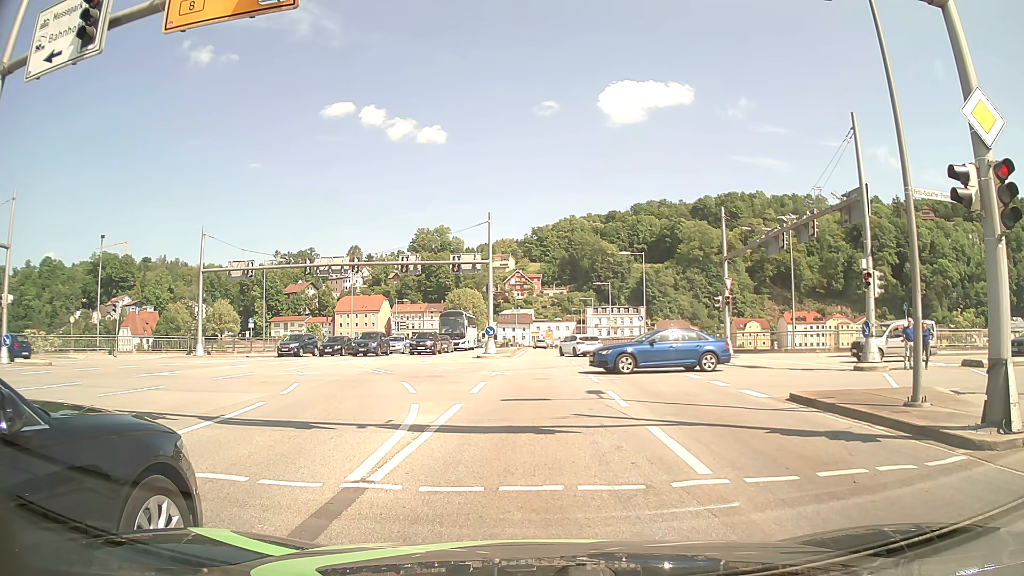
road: primary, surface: asphalt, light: Day
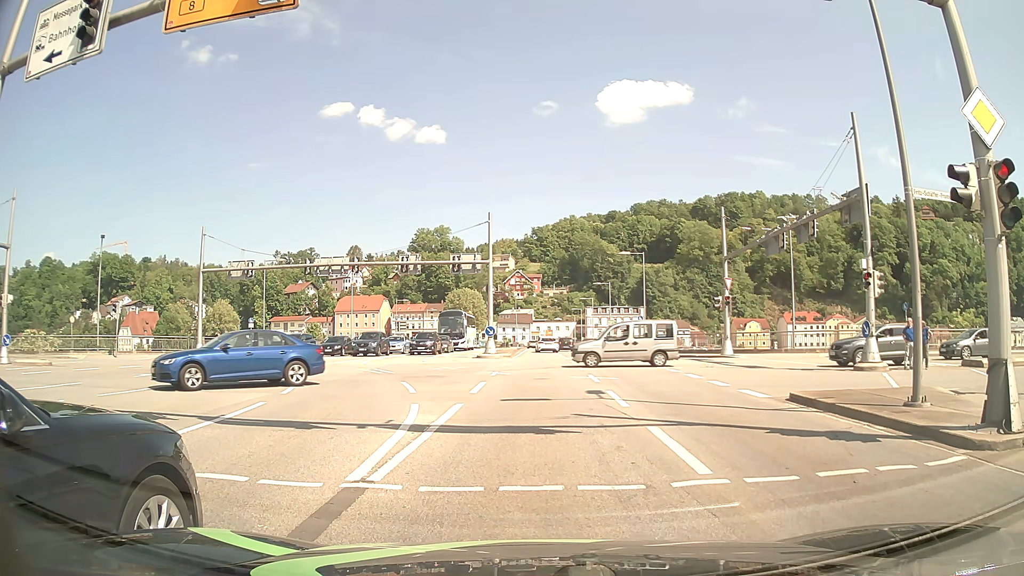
(0.0, 0.0) m; 0°
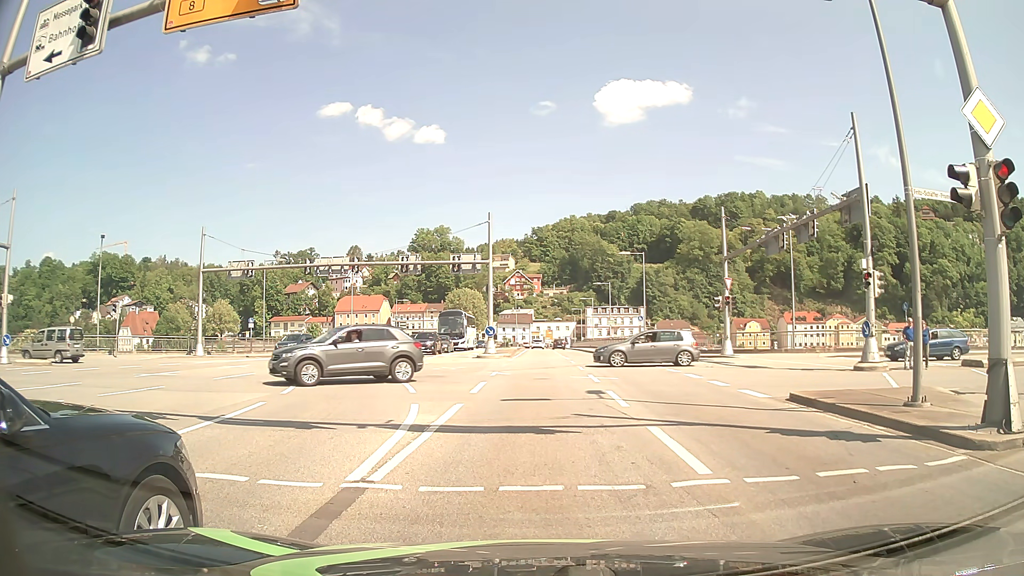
(0.0, 0.0) m; 0°
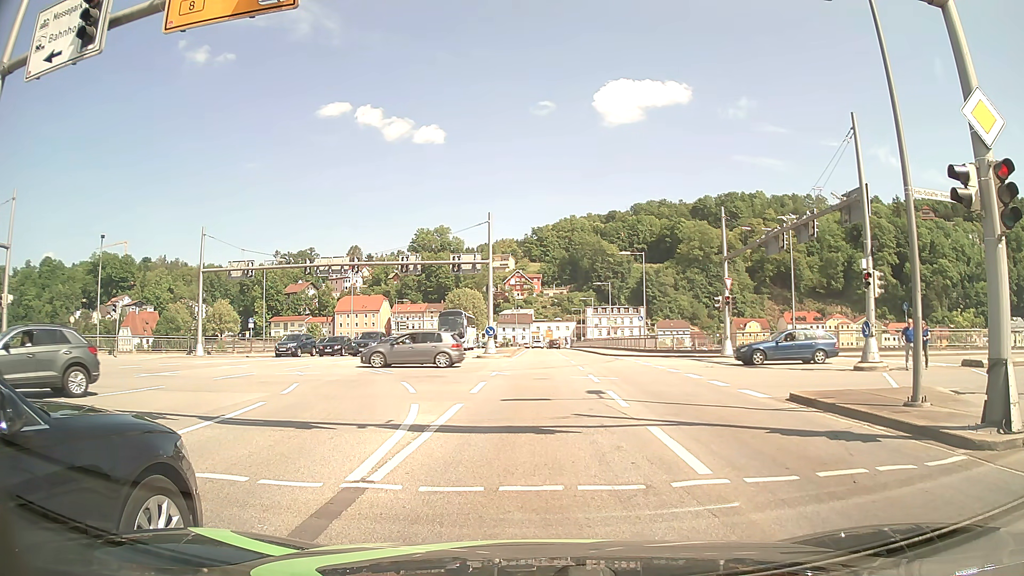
(0.0, 0.0) m; 0°
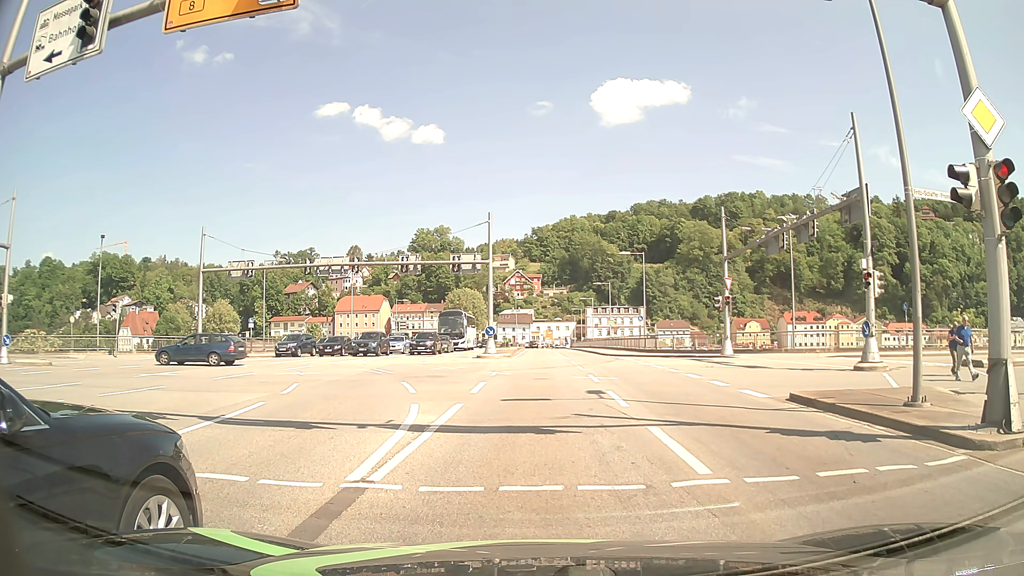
(0.0, 0.0) m; 0°
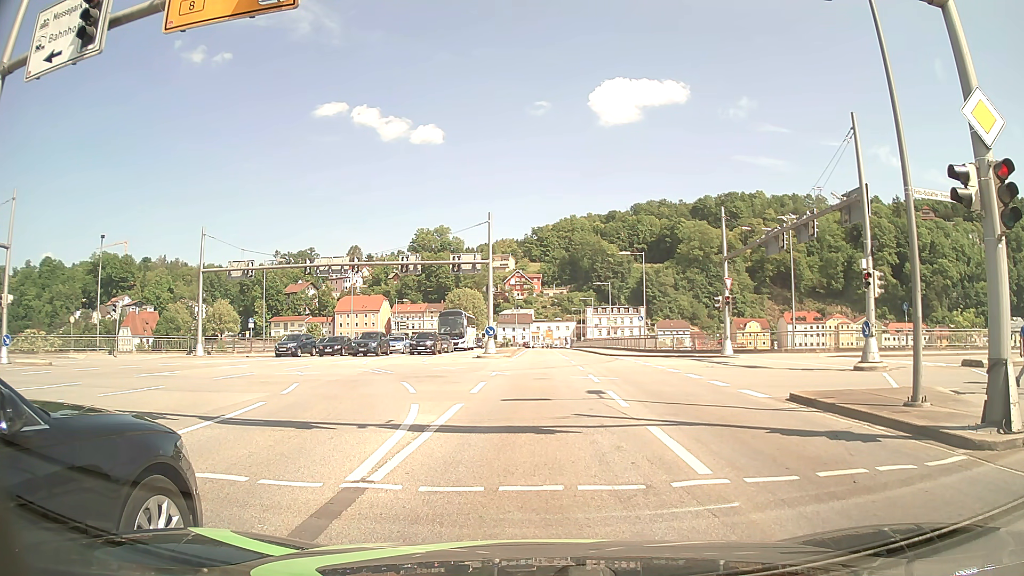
(0.0, 0.0) m; 0°
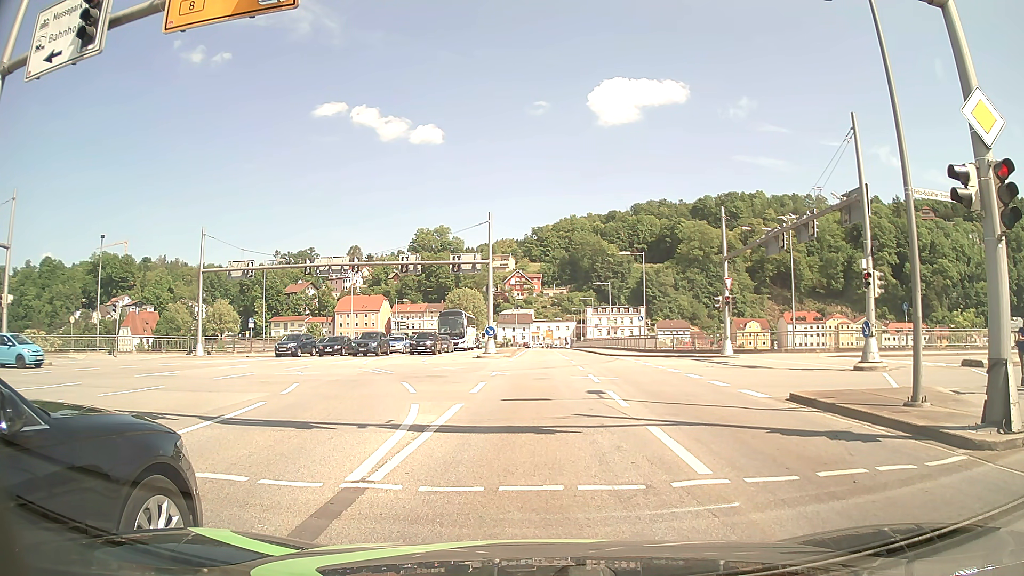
(0.0, 0.0) m; 0°
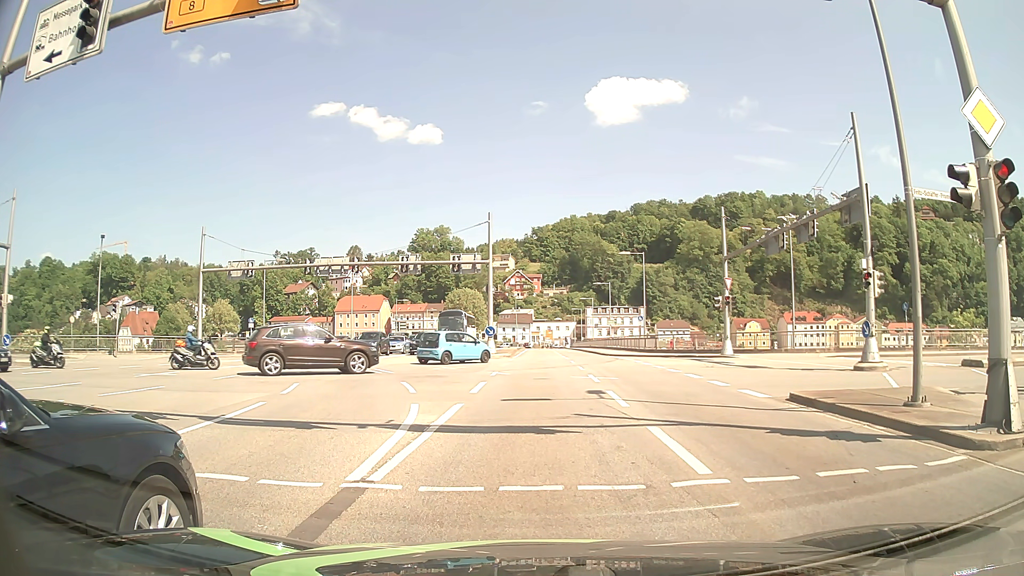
(0.0, 0.0) m; 0°
(0, +10) (0, +20) (0, +30) (0, +40) (0, +50) (0, +60) (0, +70) (0, +80) (0, +90) (0, +100) m
